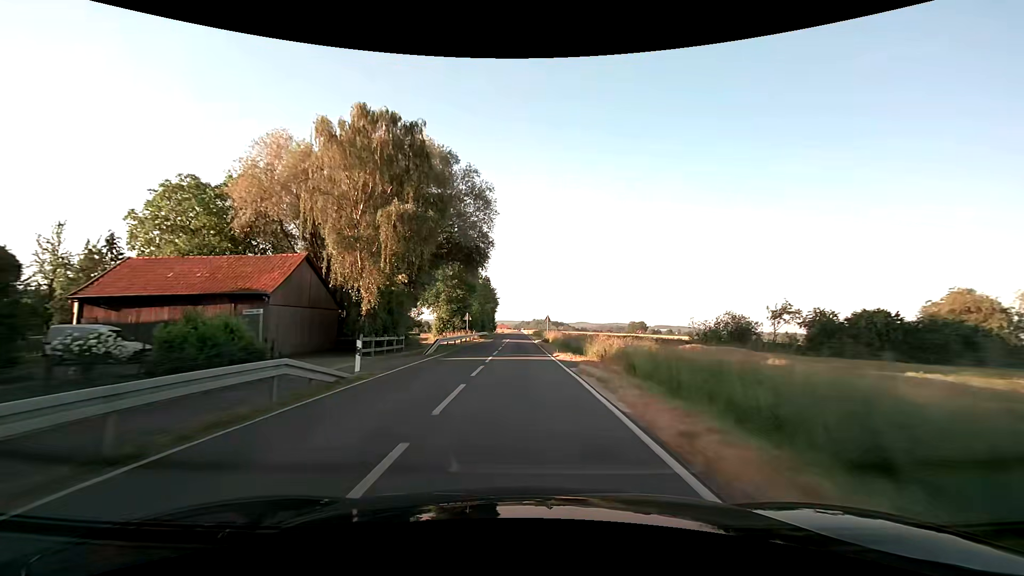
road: secondary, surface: asphalt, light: Day
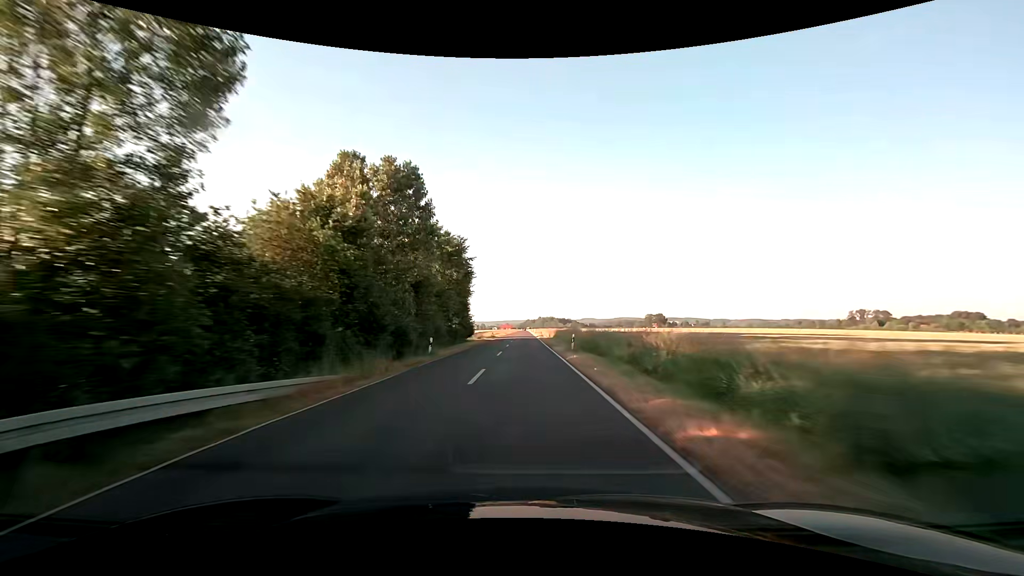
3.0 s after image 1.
(-0.7, +70.0) m; -1°
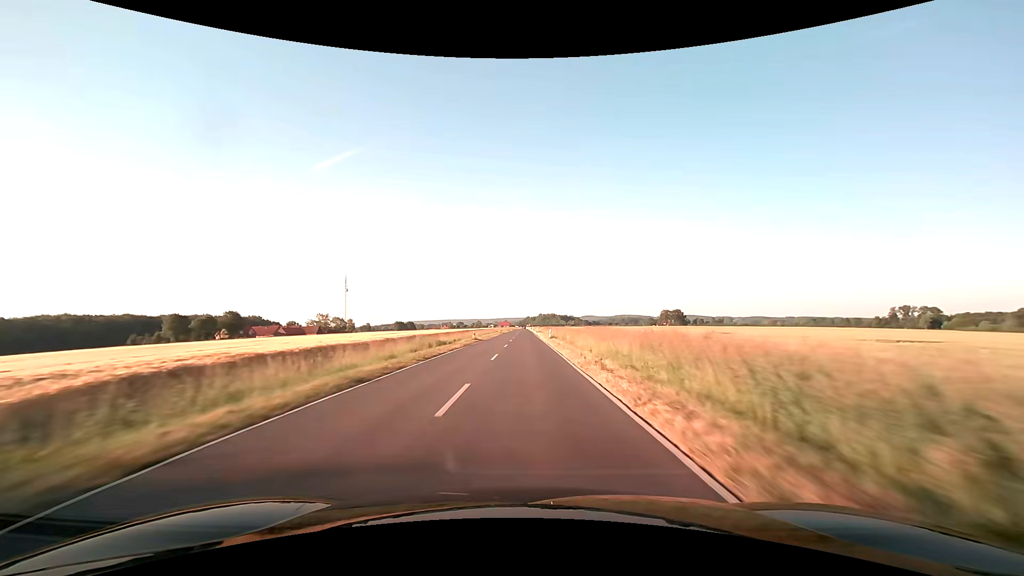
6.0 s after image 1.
(-0.1, +77.0) m; 0°
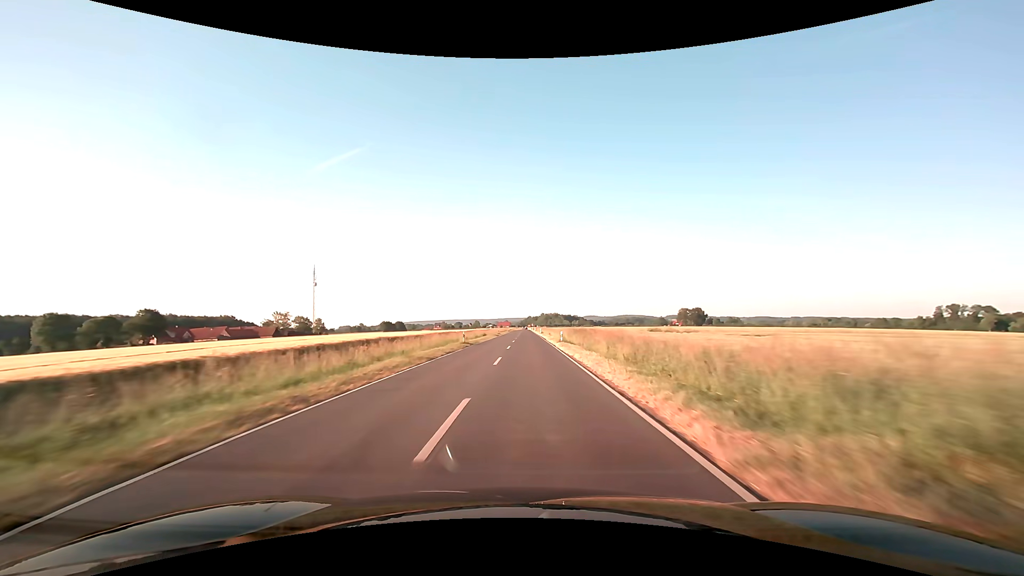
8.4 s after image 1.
(-0.2, +62.7) m; 0°
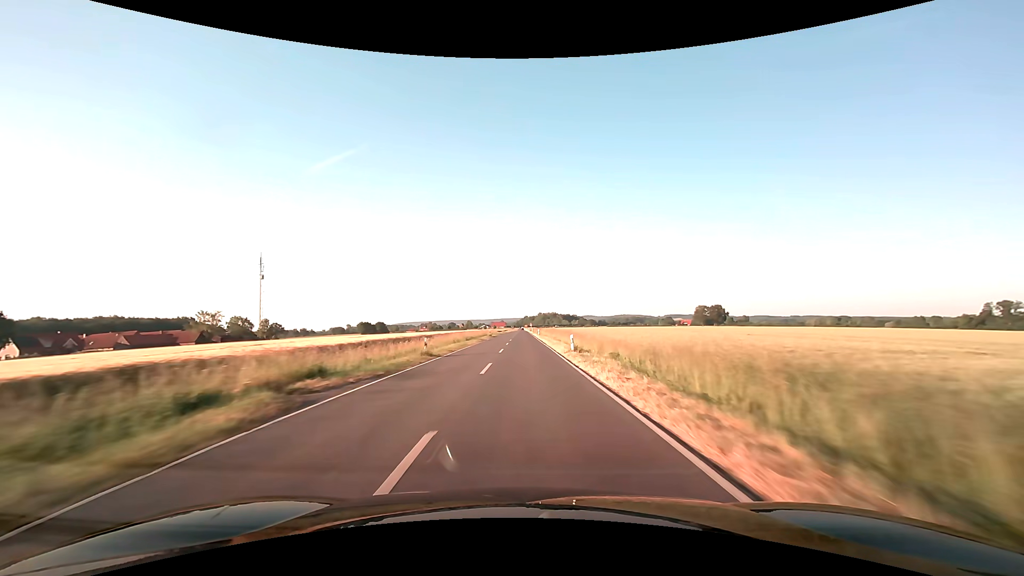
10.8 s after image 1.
(+0.2, +63.0) m; 0°
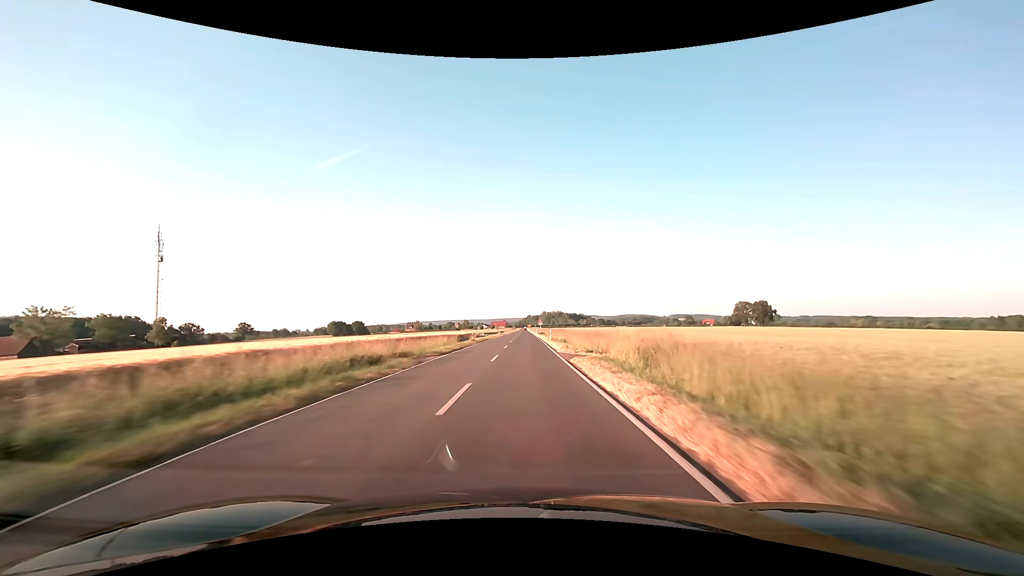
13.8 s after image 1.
(-0.3, +79.0) m; 0°
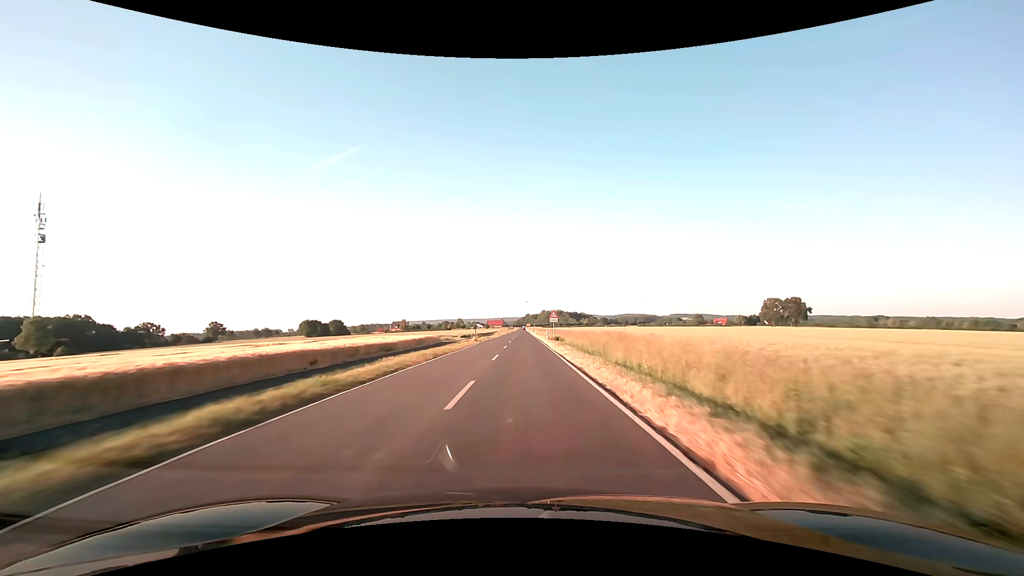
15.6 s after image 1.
(0.0, +47.5) m; 0°
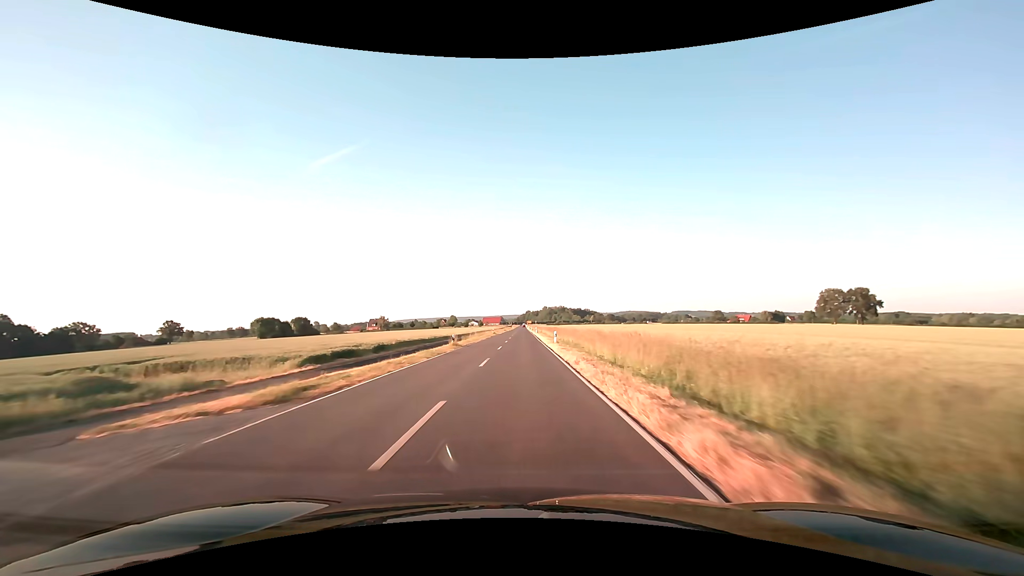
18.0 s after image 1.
(+0.1, +63.5) m; 0°
(0, +10) (0, +20) (0, +30) (0, +40) (0, +50) (0, +60) (0, +70) (0, +80) (0, +90) (0, +100) m
